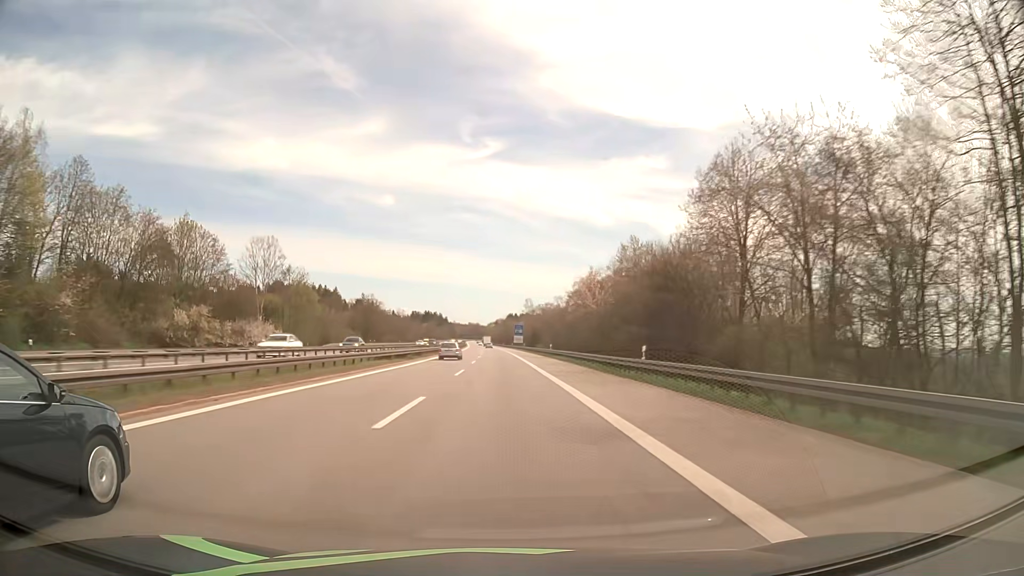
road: motorway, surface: asphalt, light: Day
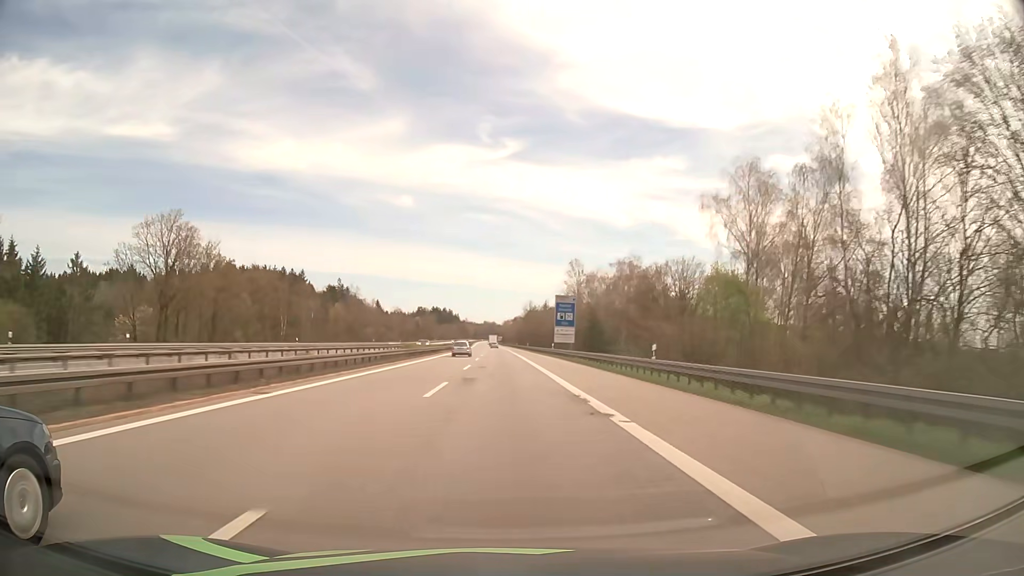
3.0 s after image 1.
(-1.4, +99.8) m; -2°
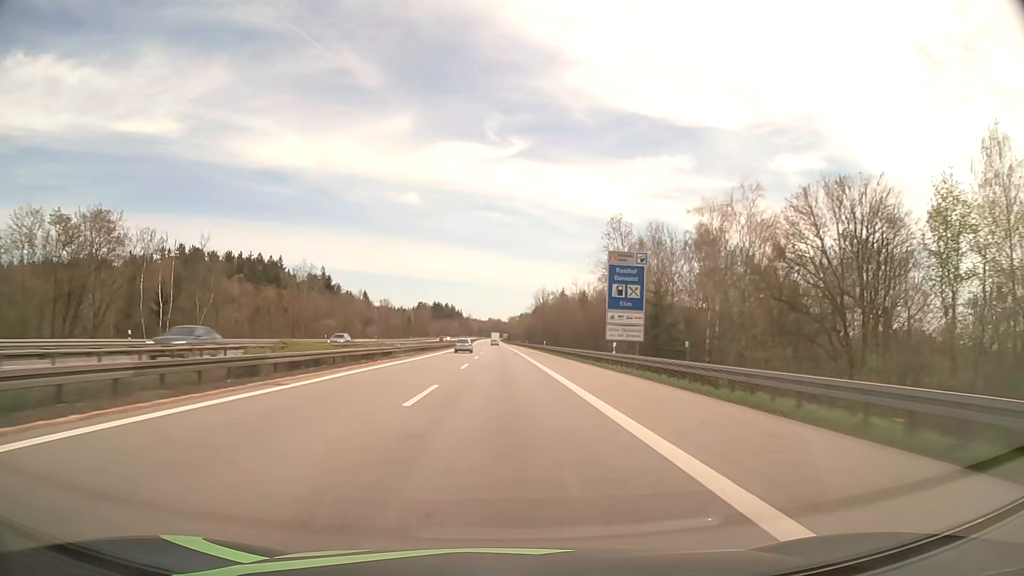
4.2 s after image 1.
(-0.2, +38.4) m; -1°
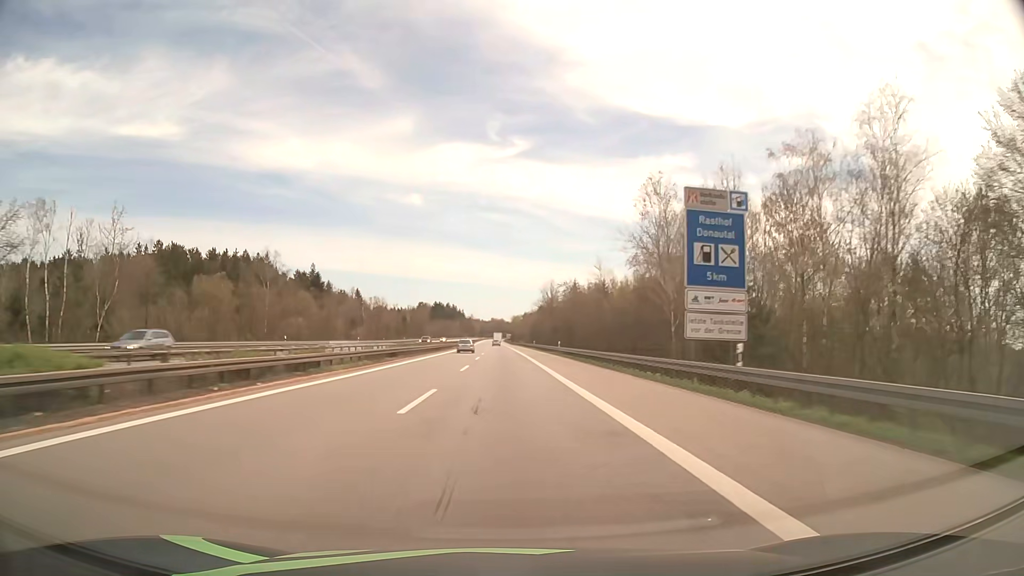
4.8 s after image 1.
(0.0, +18.6) m; 0°
(0, +10) (0, +20) (0, +30) (0, +40) (0, +50) (0, +60) (0, +70) (0, +80) (0, +90) (0, +100) m
